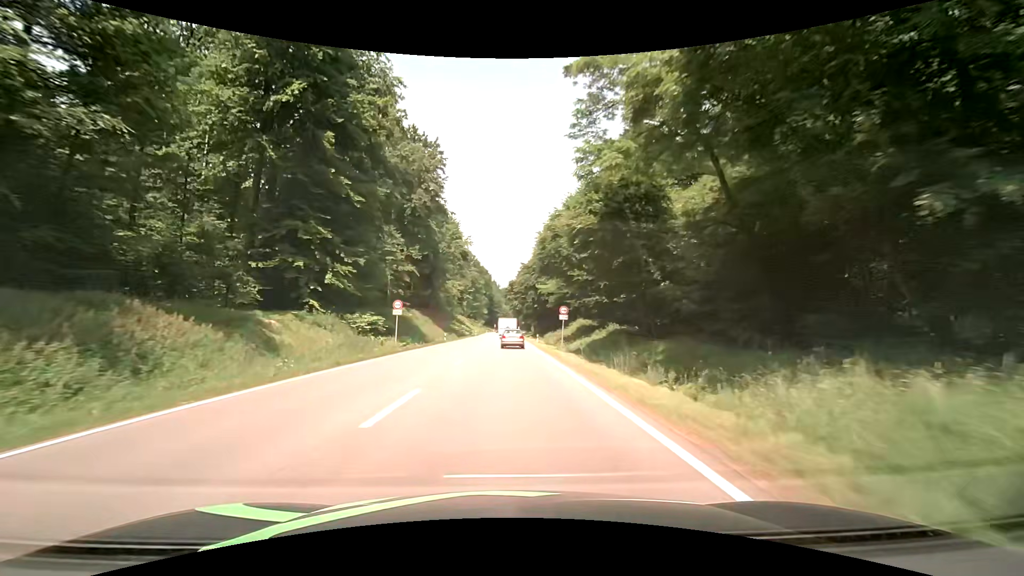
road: secondary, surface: asphalt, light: Day
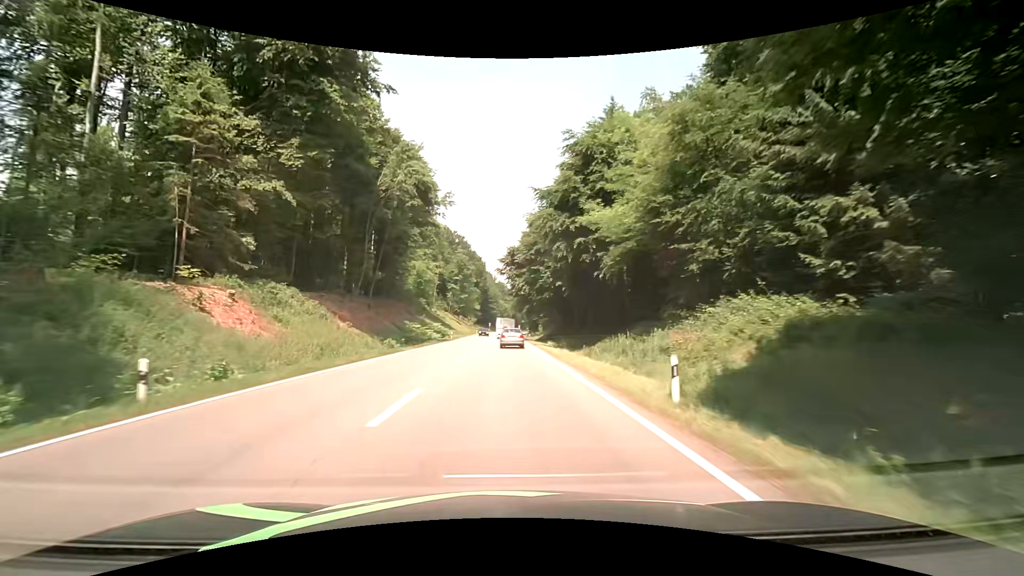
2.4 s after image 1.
(0.0, +46.0) m; 0°
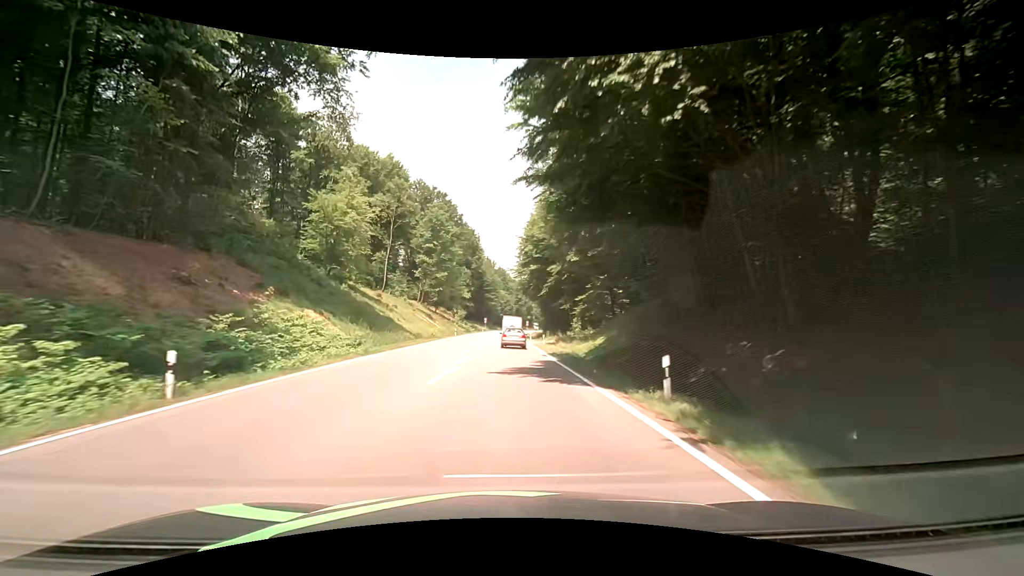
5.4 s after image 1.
(+0.3, +55.7) m; +1°
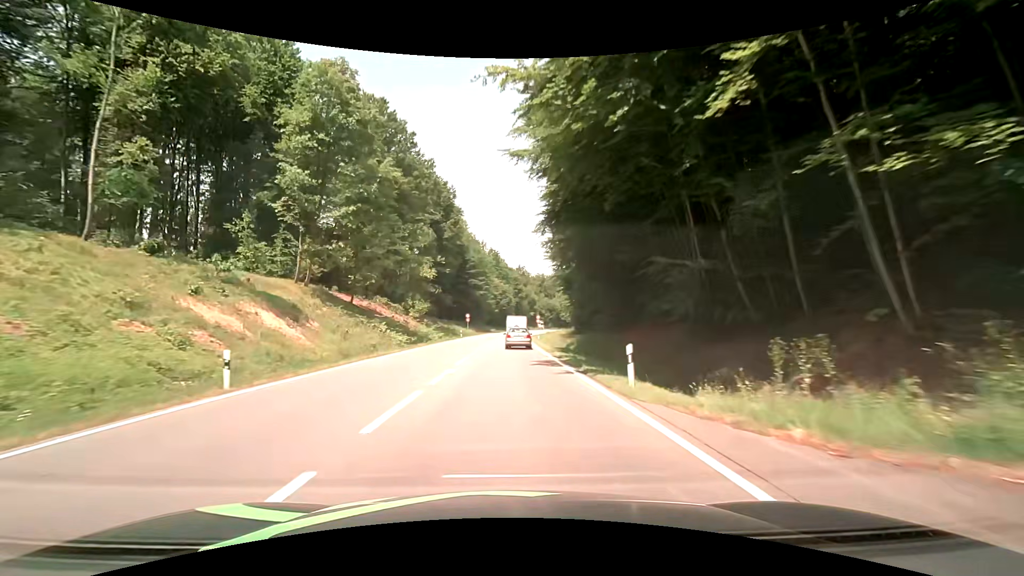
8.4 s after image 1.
(-0.7, +54.0) m; 0°
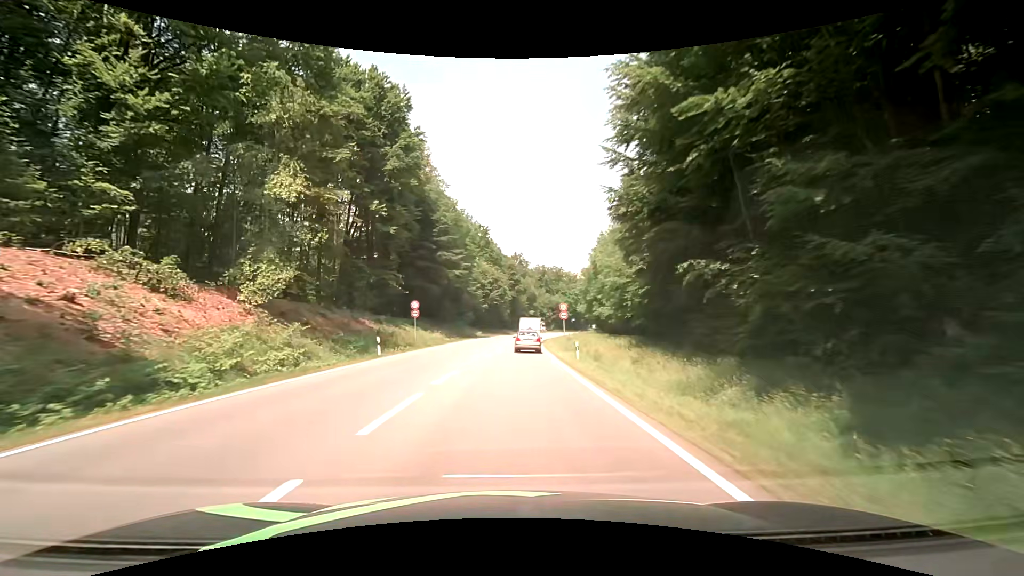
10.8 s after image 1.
(+0.1, +41.8) m; +1°
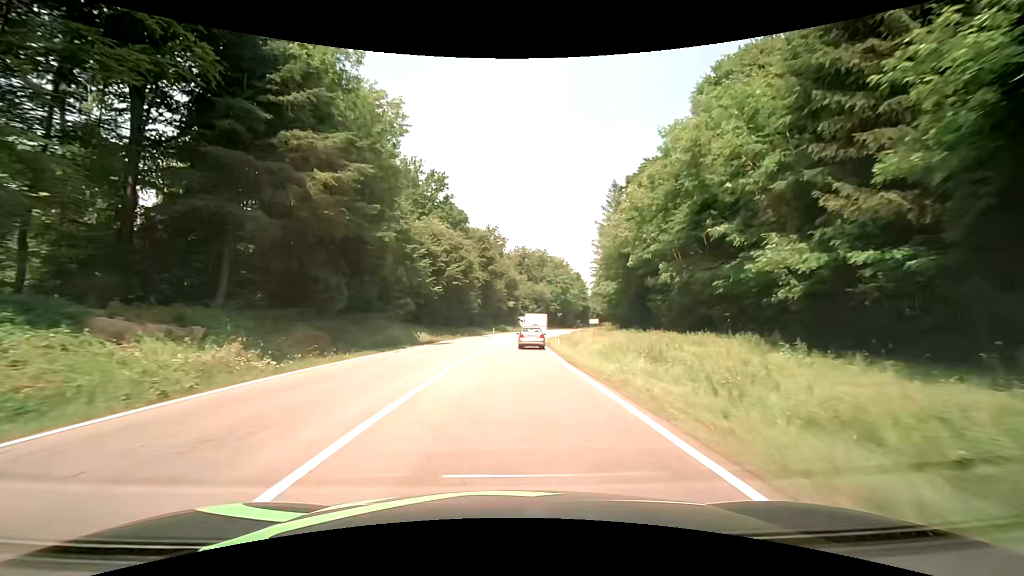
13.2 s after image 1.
(+0.8, +41.1) m; +3°
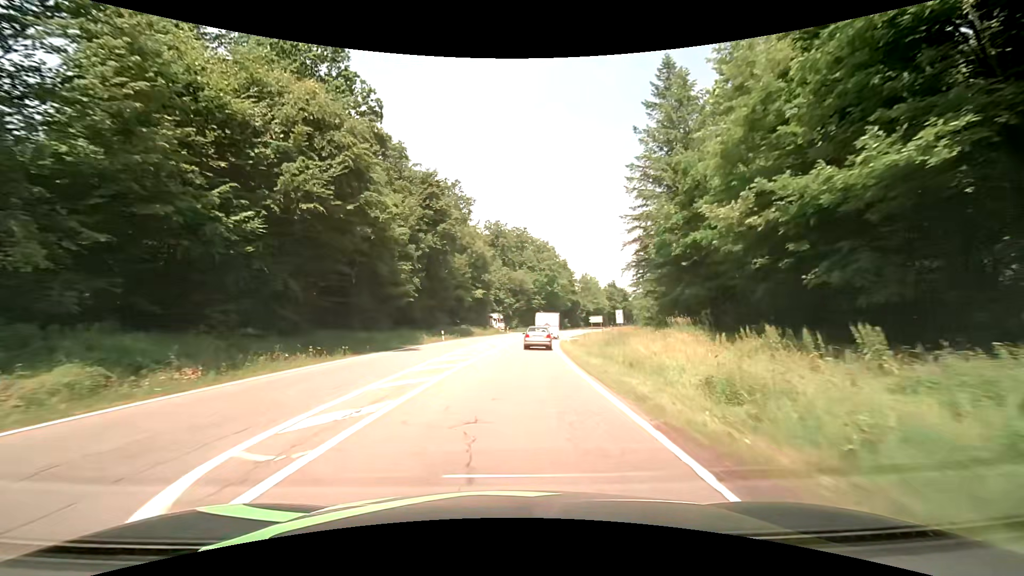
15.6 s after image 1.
(+1.2, +40.4) m; +3°
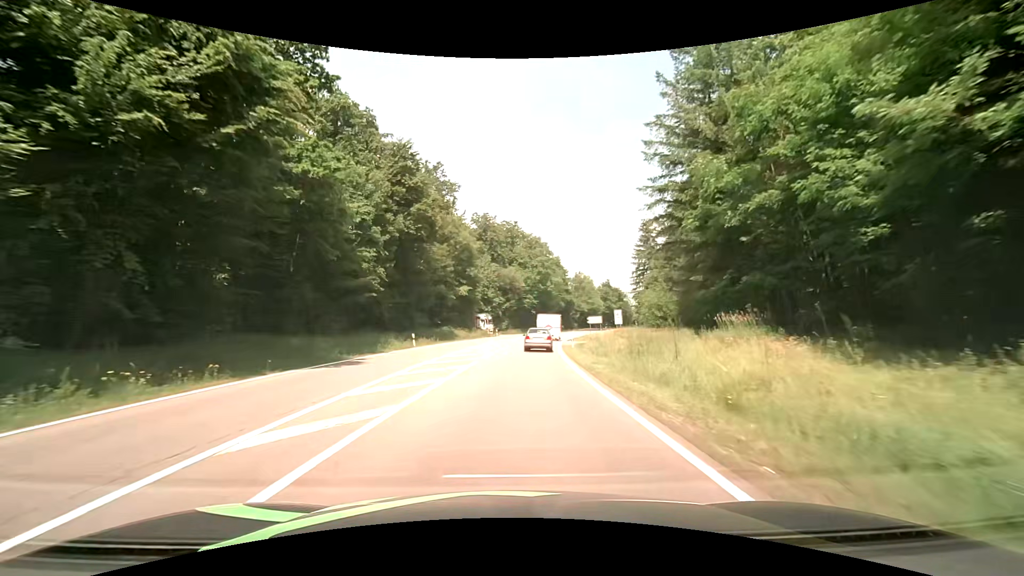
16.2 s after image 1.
(+0.1, +9.9) m; +1°
(0, +10) (+1, +20) (+1, +30) (+2, +40) (+3, +50) (+5, +60) (+6, +70) (+8, +79) (+11, +89) (+13, +99) m
